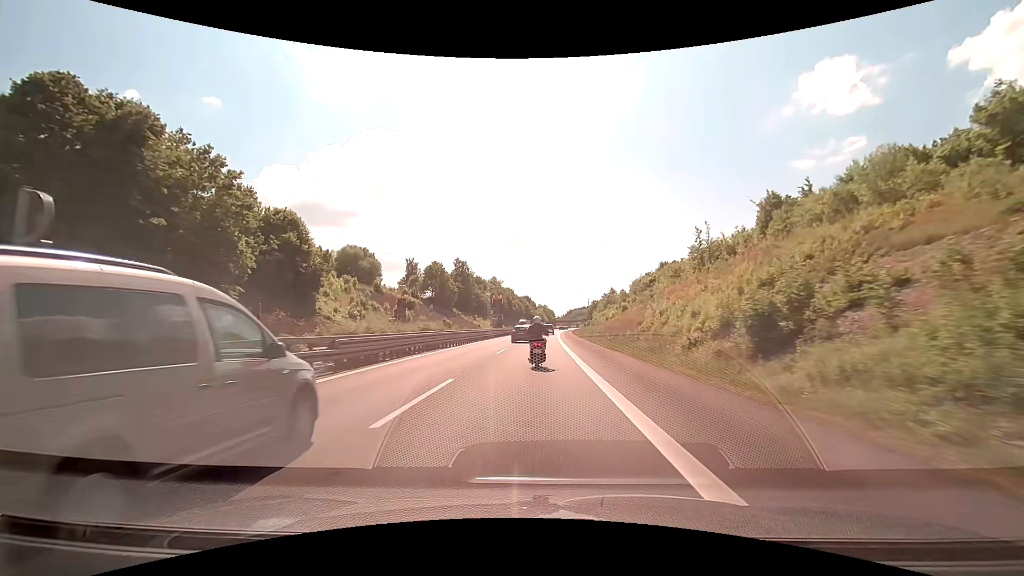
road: motorway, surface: asphalt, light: Day
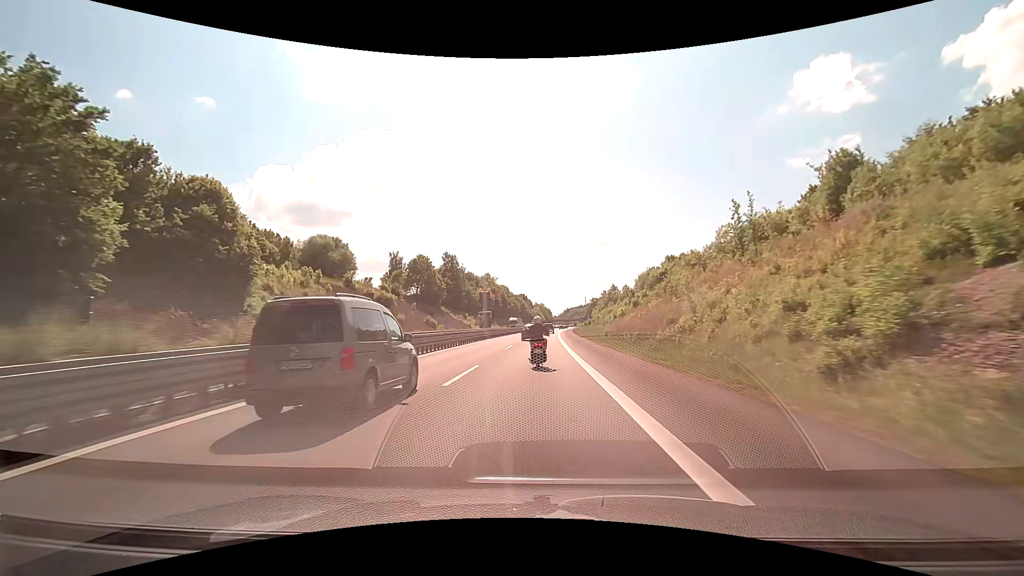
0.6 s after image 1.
(0.0, +13.4) m; 0°
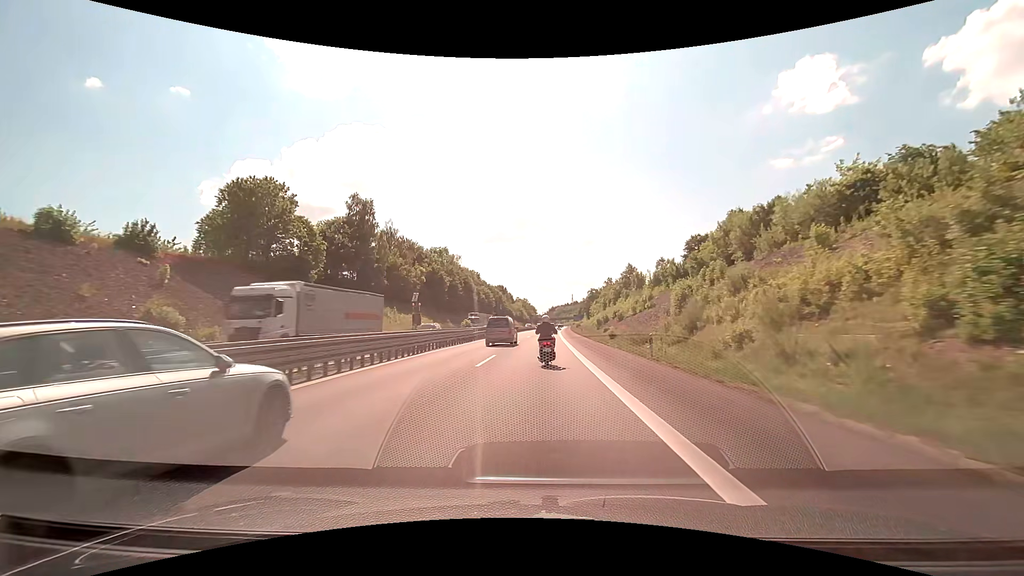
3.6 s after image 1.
(+1.2, +67.2) m; +2°
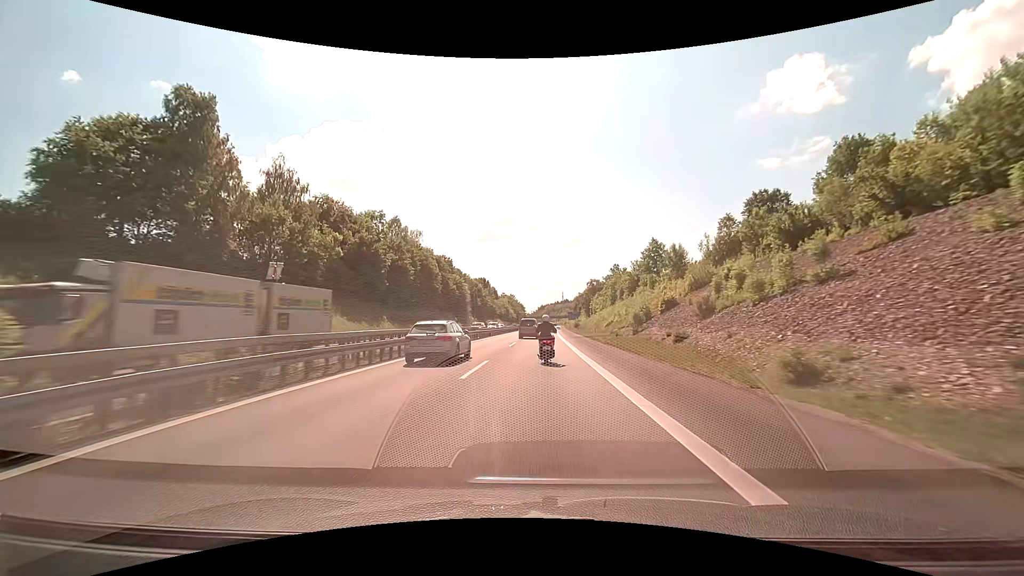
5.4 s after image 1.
(+0.4, +39.9) m; +1°
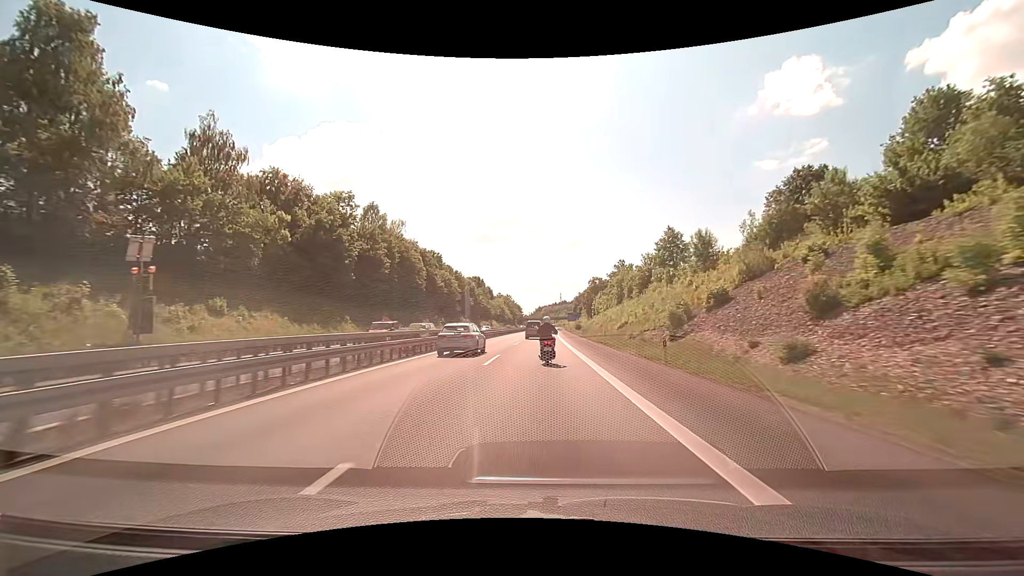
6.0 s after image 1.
(0.0, +13.3) m; 0°
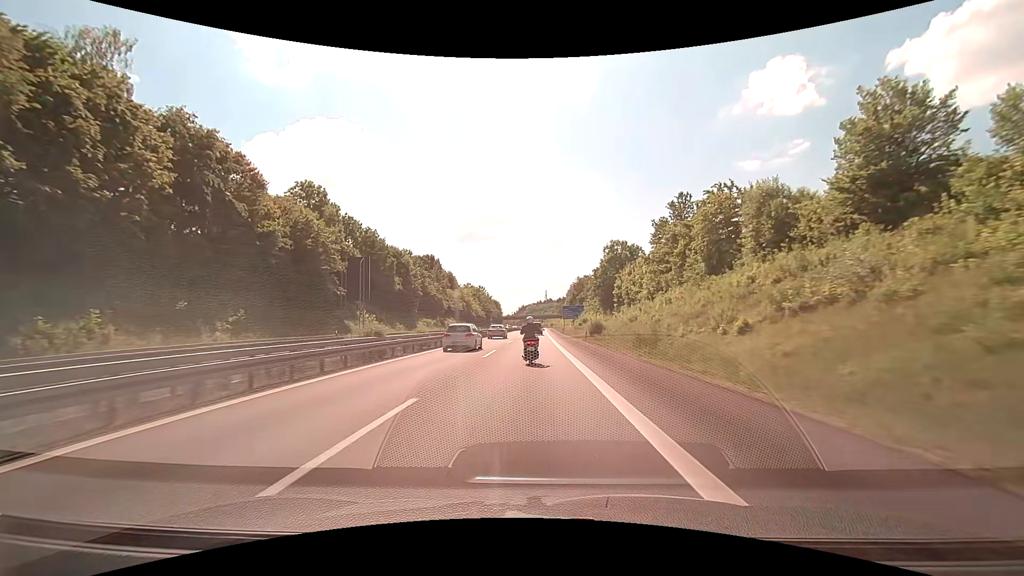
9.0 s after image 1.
(+1.2, +68.0) m; +2°
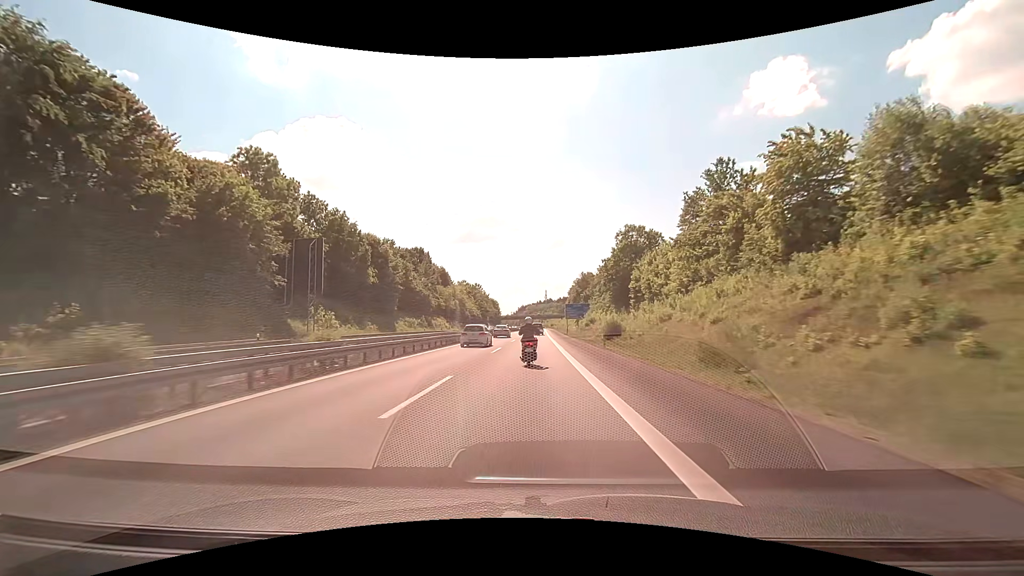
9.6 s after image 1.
(0.0, +14.0) m; 0°
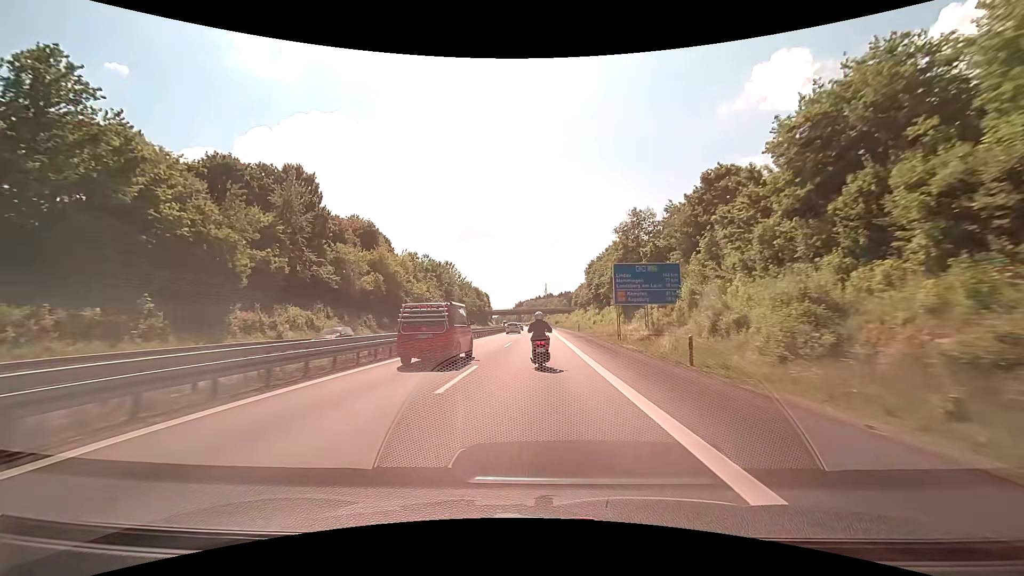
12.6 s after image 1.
(-0.2, +69.8) m; 0°
(0, +10) (0, +20) (0, +30) (0, +40) (0, +50) (0, +60) (0, +70) (+1, +80) (+1, +90) (+1, +100) m
